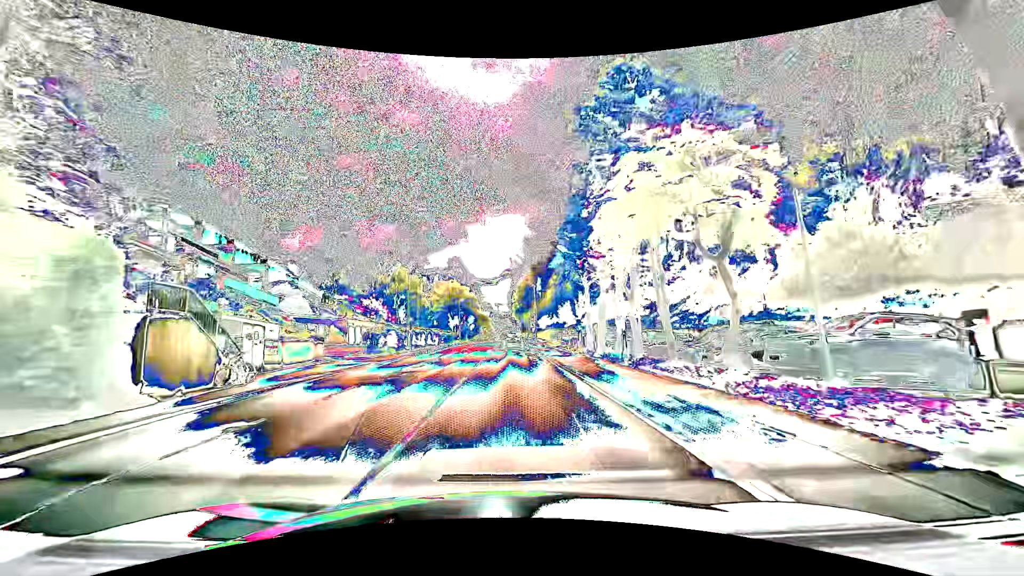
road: tertiary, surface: asphalt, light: Day
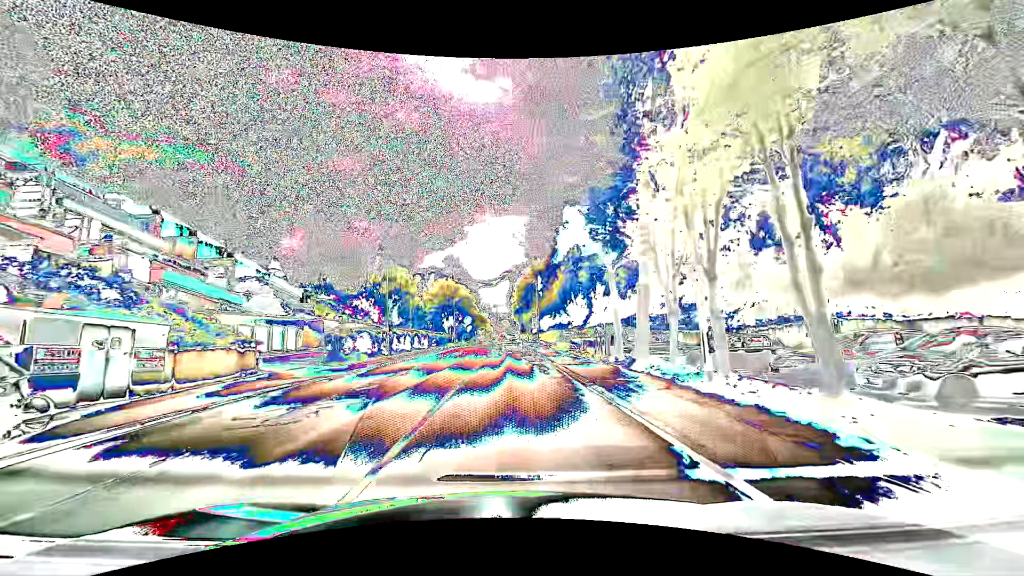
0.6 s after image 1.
(+0.1, +7.6) m; +1°
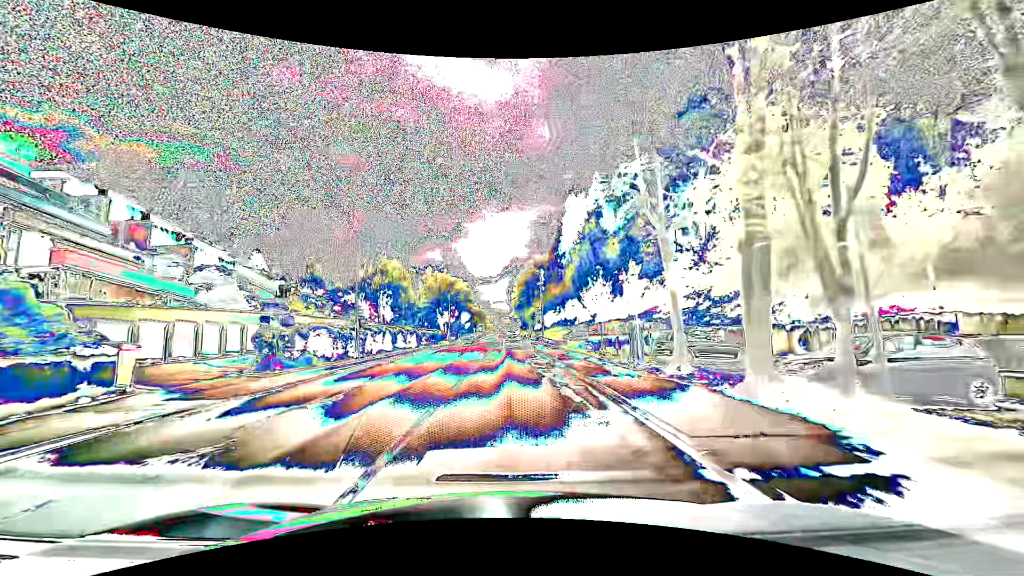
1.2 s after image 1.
(0.0, +7.6) m; 0°
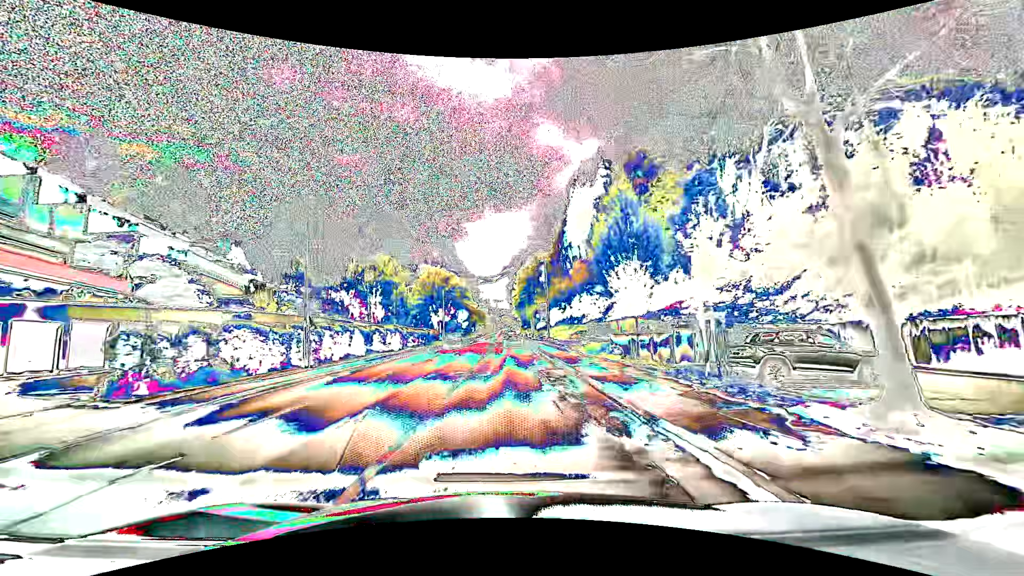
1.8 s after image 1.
(-0.1, +7.6) m; -1°
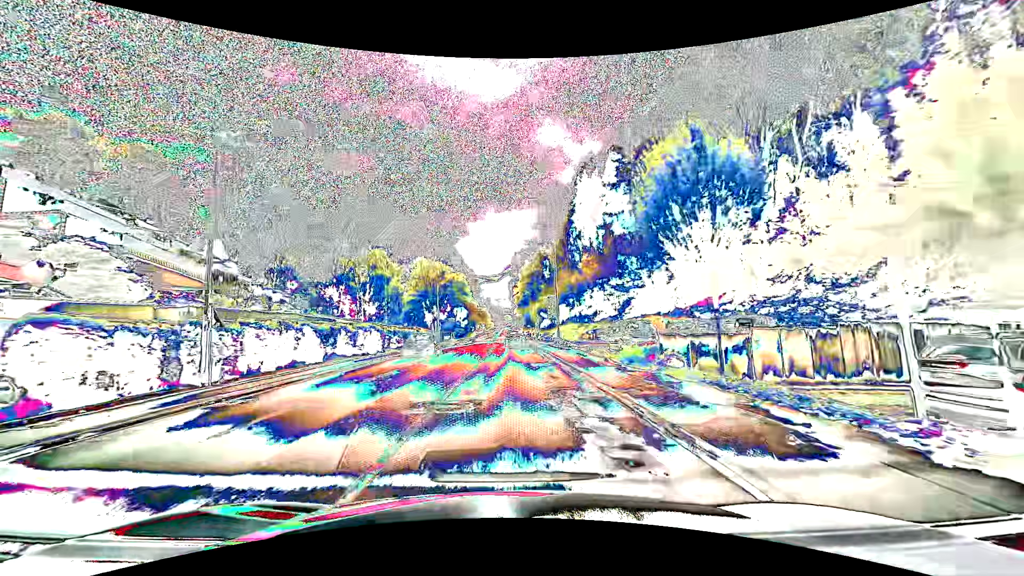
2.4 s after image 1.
(0.0, +7.6) m; +1°
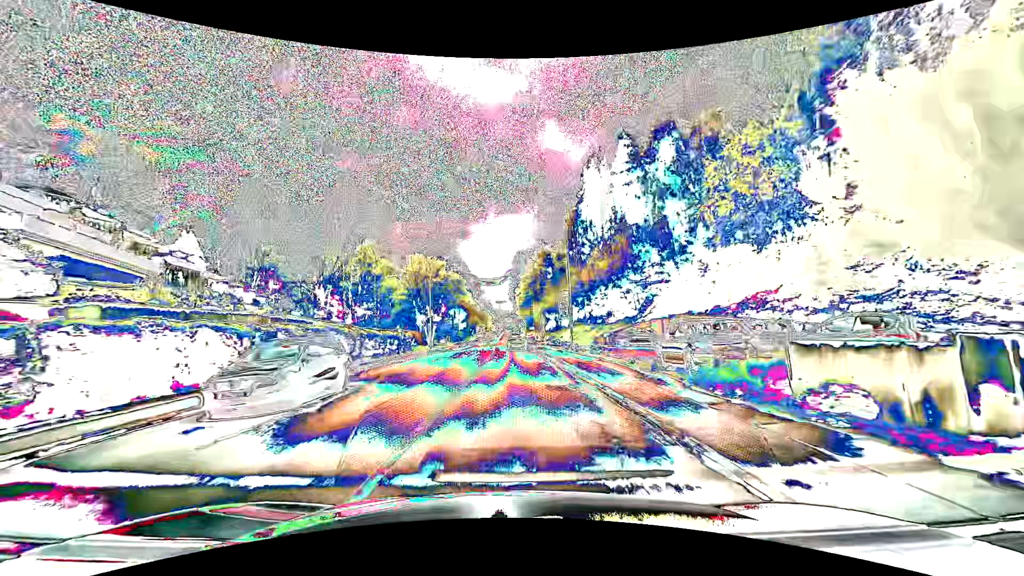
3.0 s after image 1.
(-0.1, +7.6) m; 0°
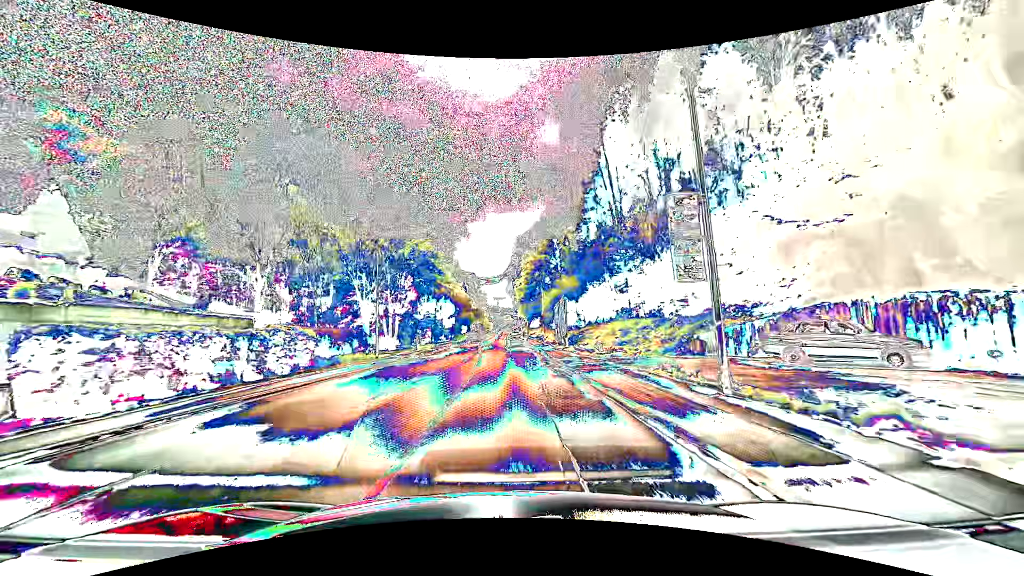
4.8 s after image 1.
(0.0, +22.8) m; 0°
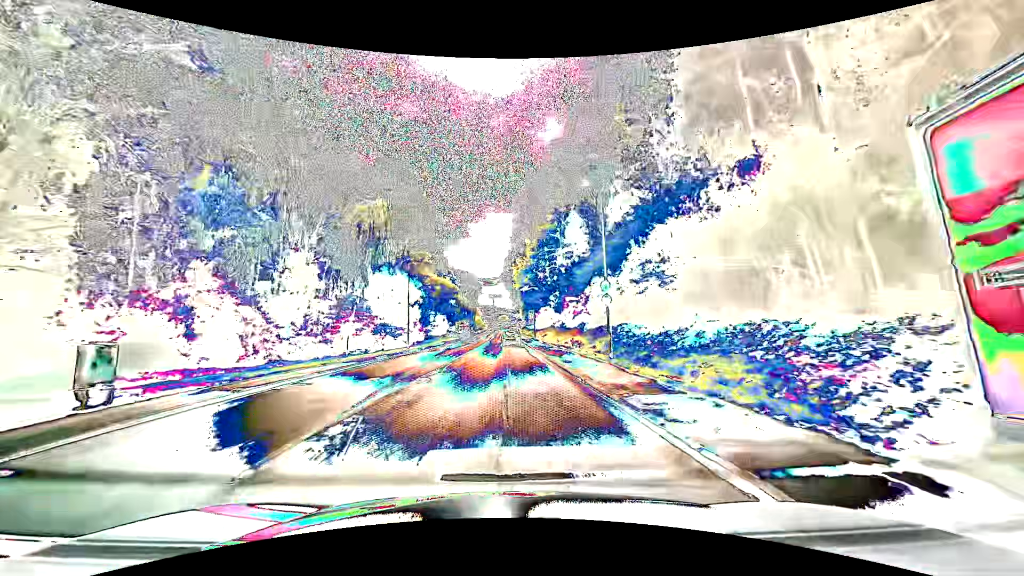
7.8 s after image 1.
(0.0, +38.2) m; 0°
(0, +10) (0, +20) (0, +30) (0, +40) (0, +50) (0, +60) (0, +70) (0, +80) (0, +90) (0, +100) m
